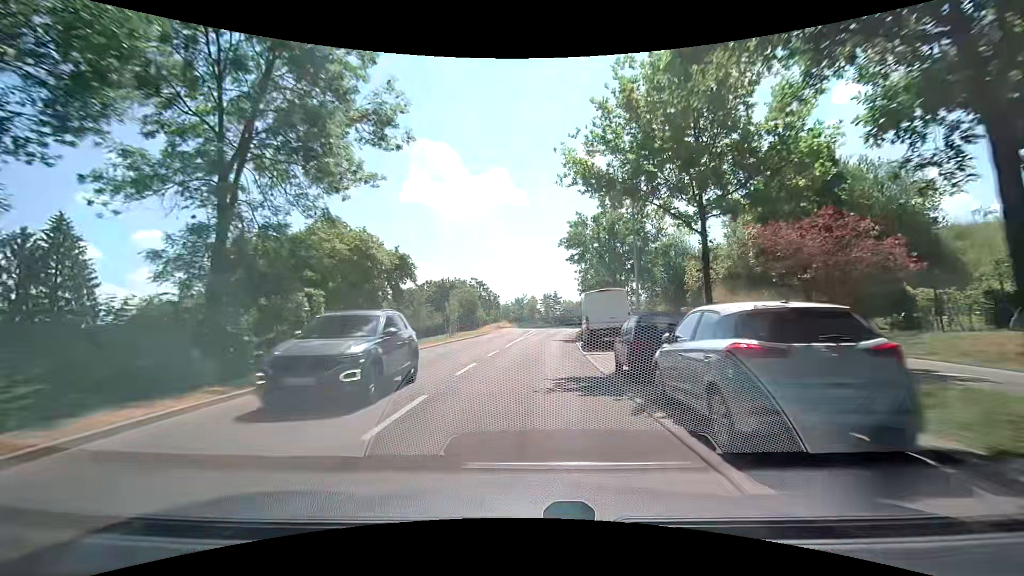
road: tertiary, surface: asphalt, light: Day
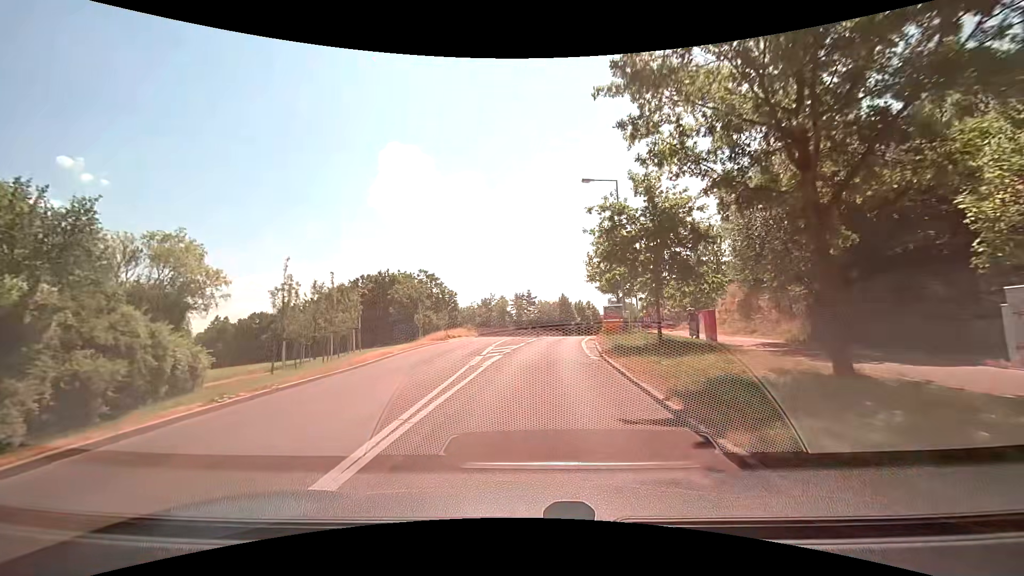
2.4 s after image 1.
(+0.8, +28.3) m; +4°
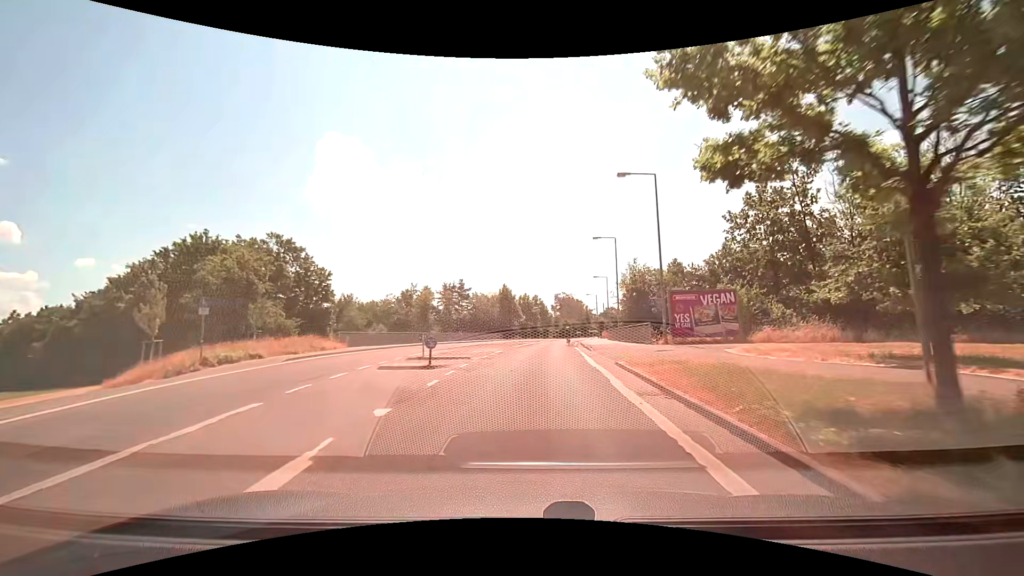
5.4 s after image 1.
(+1.6, +33.7) m; +7°
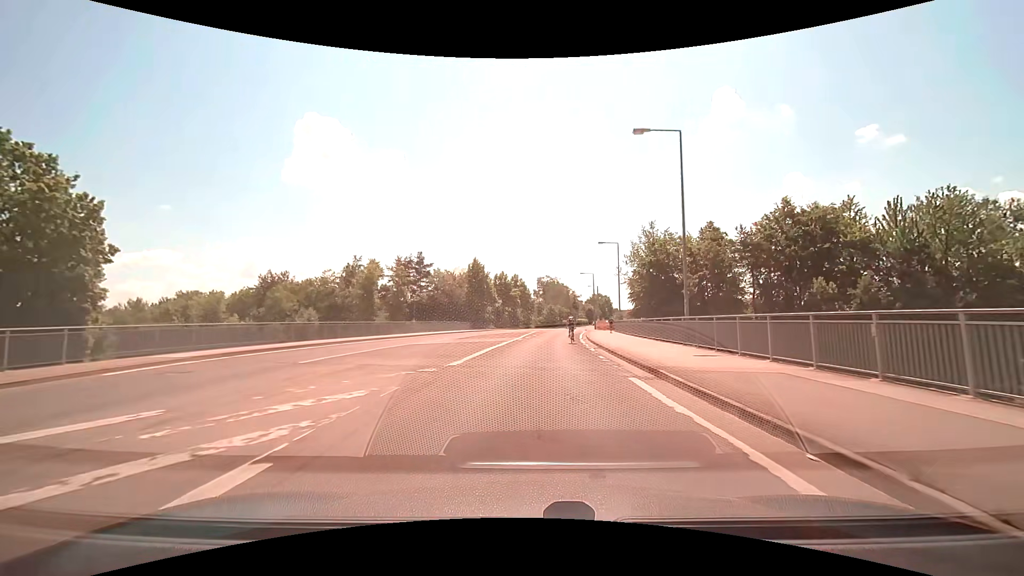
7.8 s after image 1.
(+0.4, +26.7) m; +2°
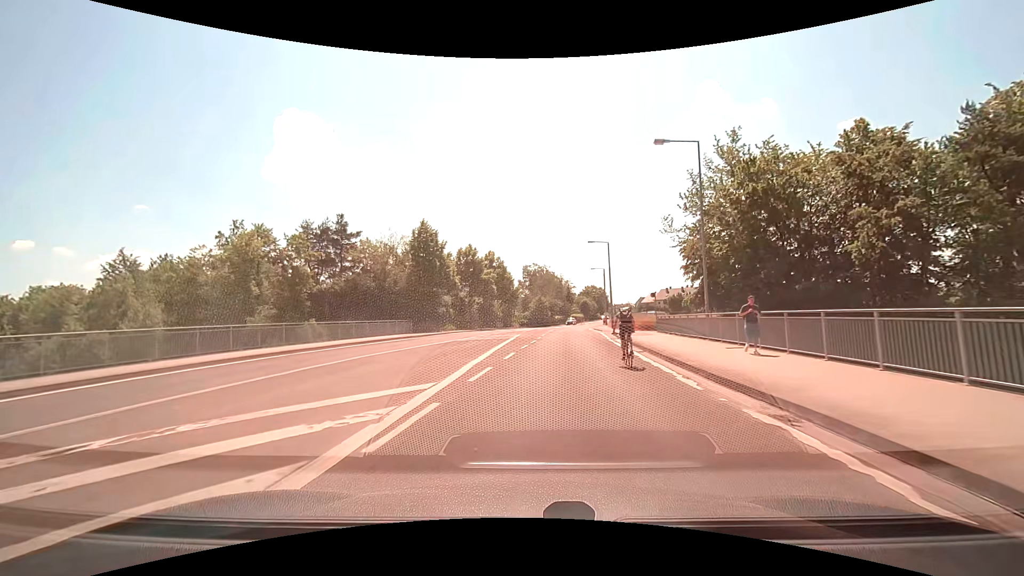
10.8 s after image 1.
(+0.8, +32.9) m; +2°
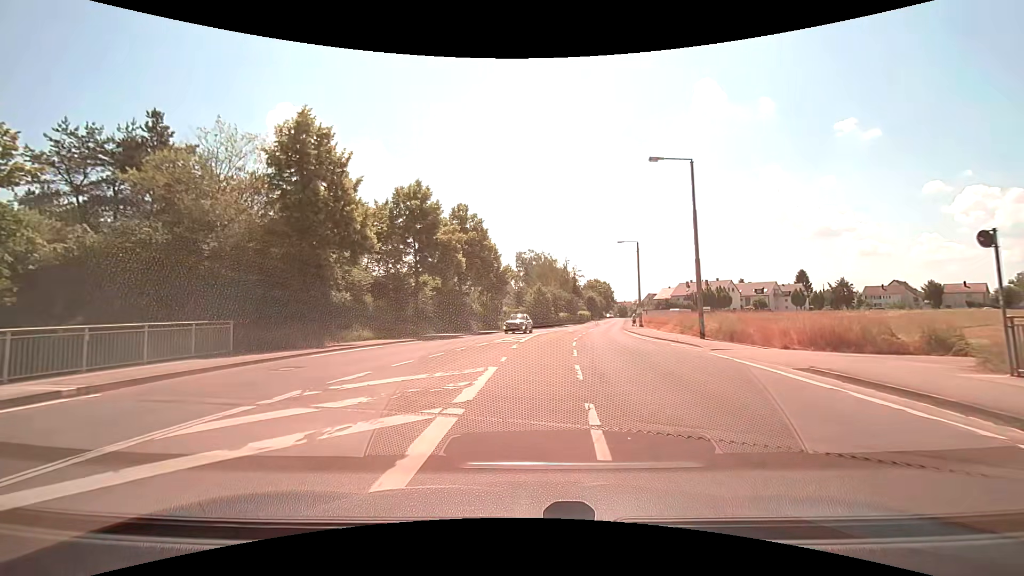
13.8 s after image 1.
(-0.3, +30.3) m; +1°
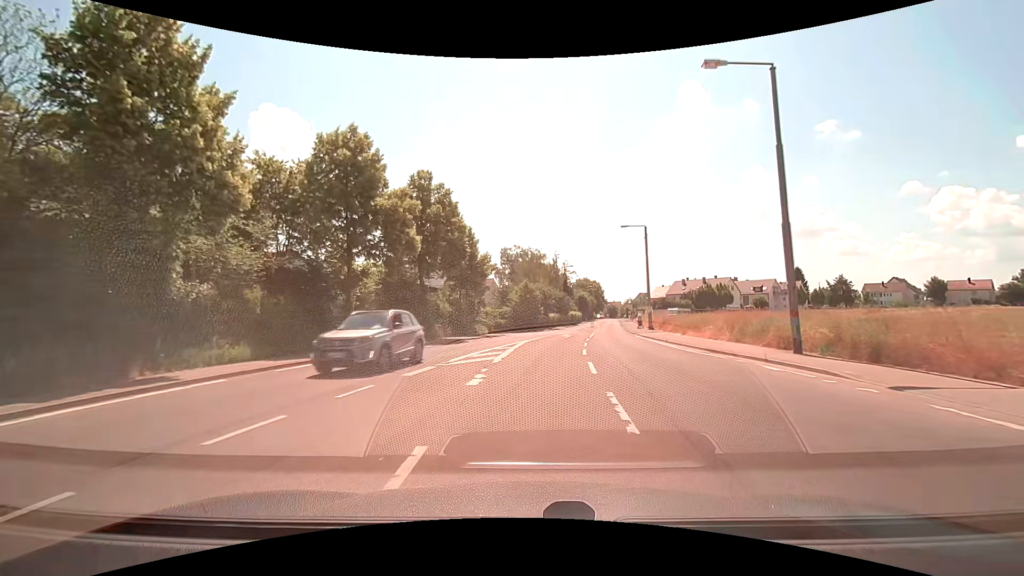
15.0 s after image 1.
(+0.1, +11.0) m; +2°
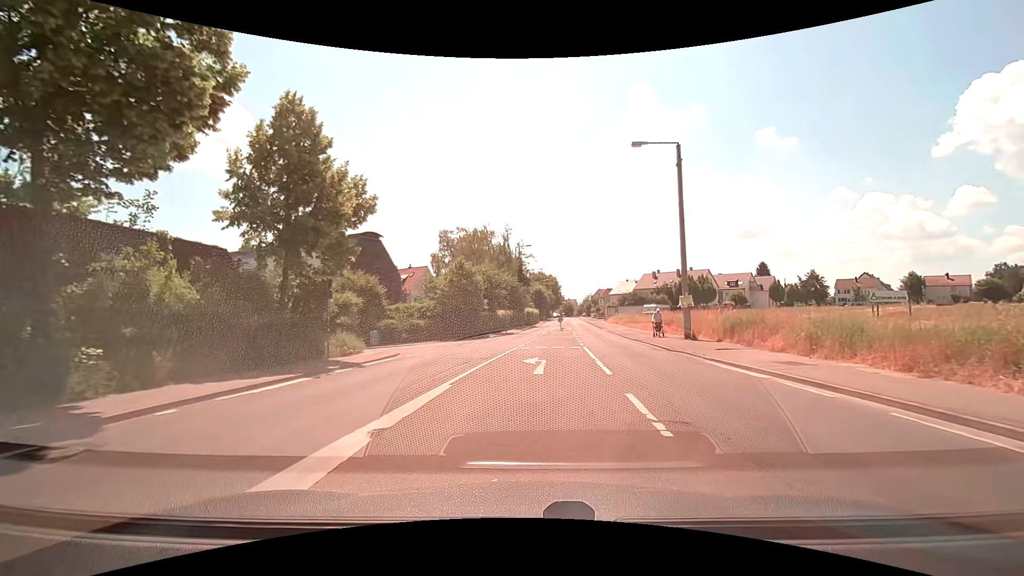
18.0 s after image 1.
(+0.9, +23.9) m; +5°
(0, +10) (+1, +20) (0, +30) (-8, +36) (-18, +38) (-27, +40) (-37, +43) (-46, +47) (-55, +51) (-64, +55) m
